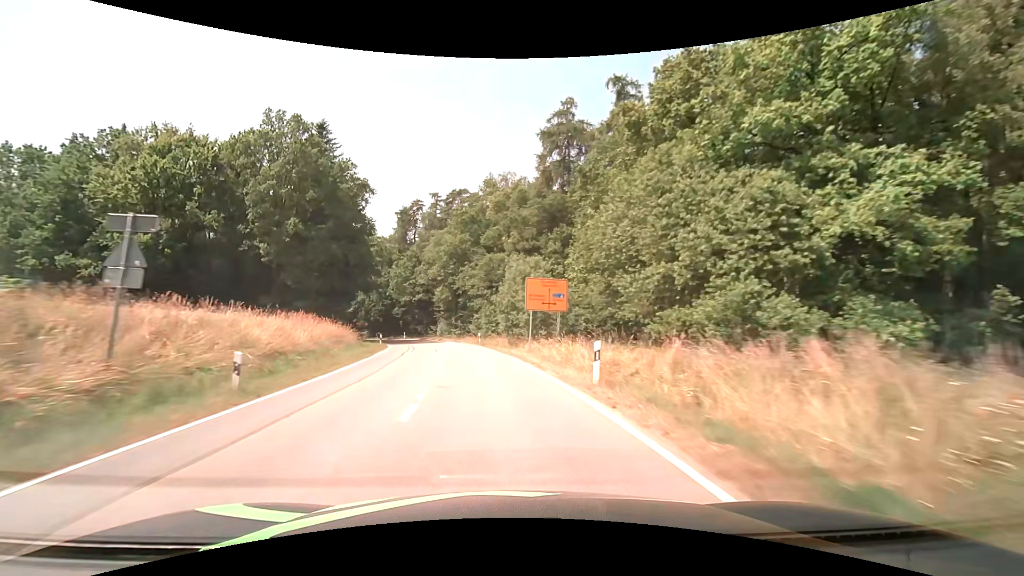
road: tertiary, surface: asphalt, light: Day
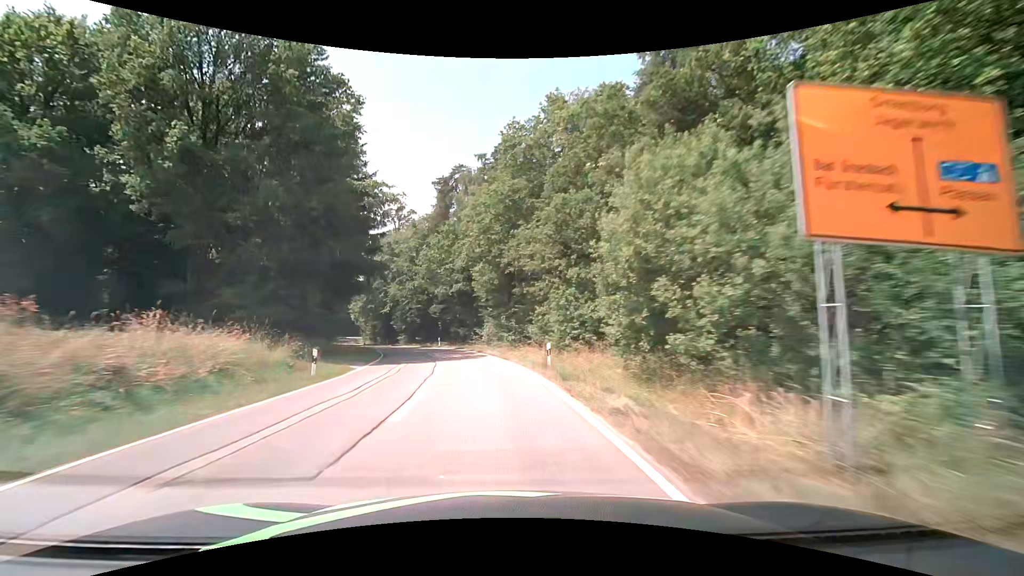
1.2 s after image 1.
(-1.5, +23.6) m; -7°
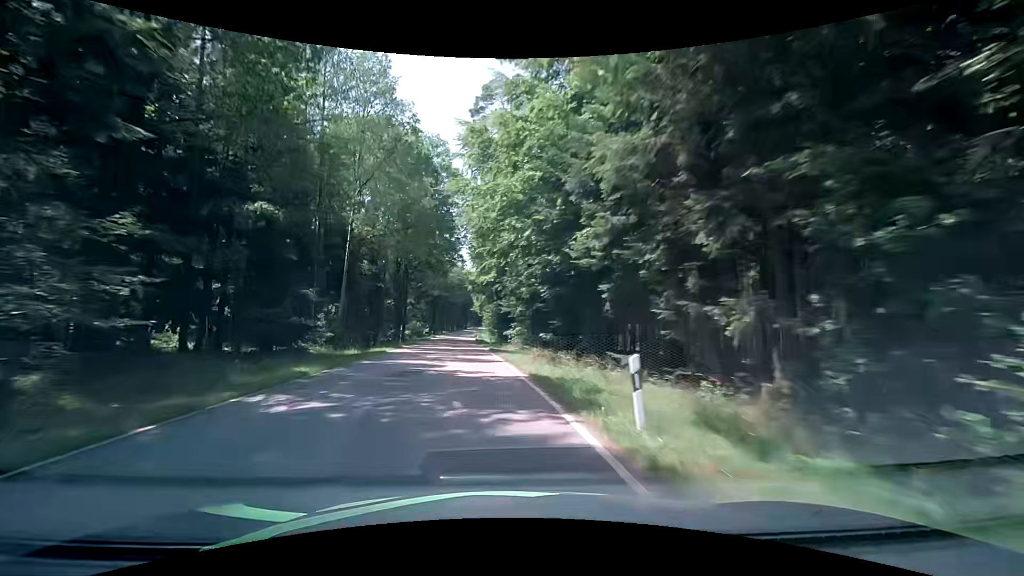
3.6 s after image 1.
(-6.7, +47.8) m; -16°
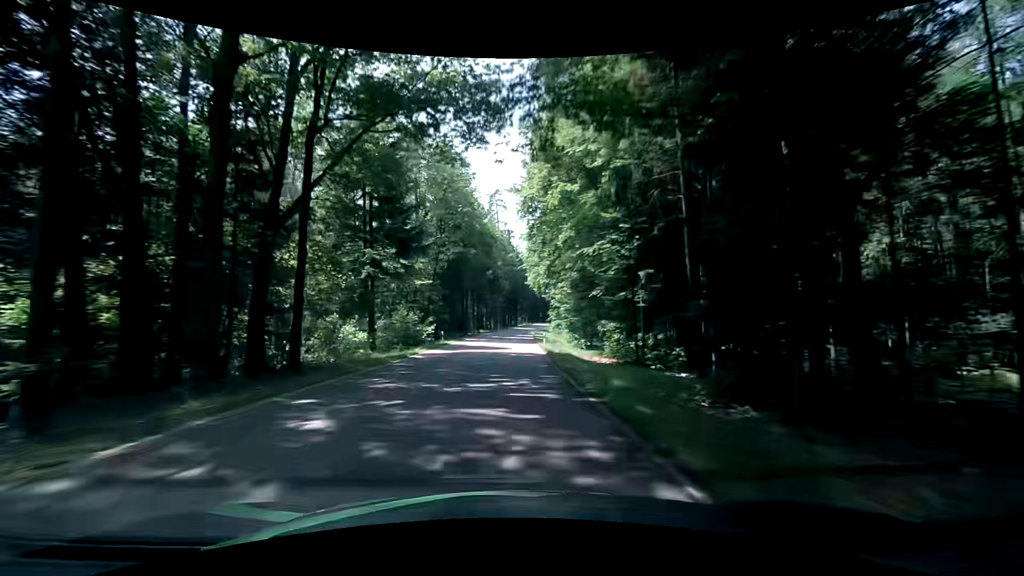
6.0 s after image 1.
(-5.2, +50.0) m; -8°
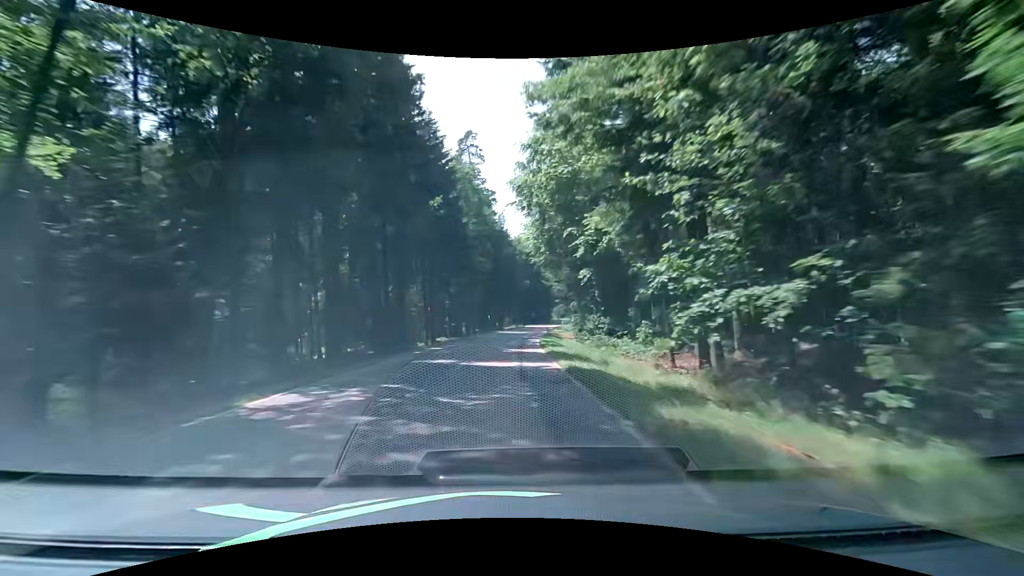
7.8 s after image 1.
(+0.7, +38.3) m; +2°
(0, +10) (0, +20) (+1, +30) (+1, +40) (+2, +50) (+3, +60) (+4, +70) (+5, +80) (+6, +90) (+8, +100) m
